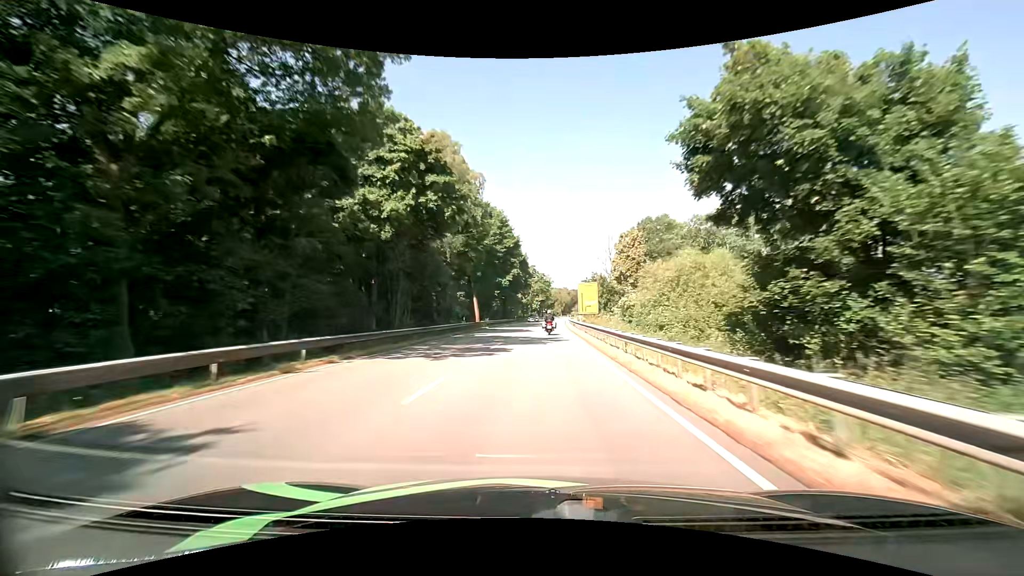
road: primary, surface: asphalt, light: Day
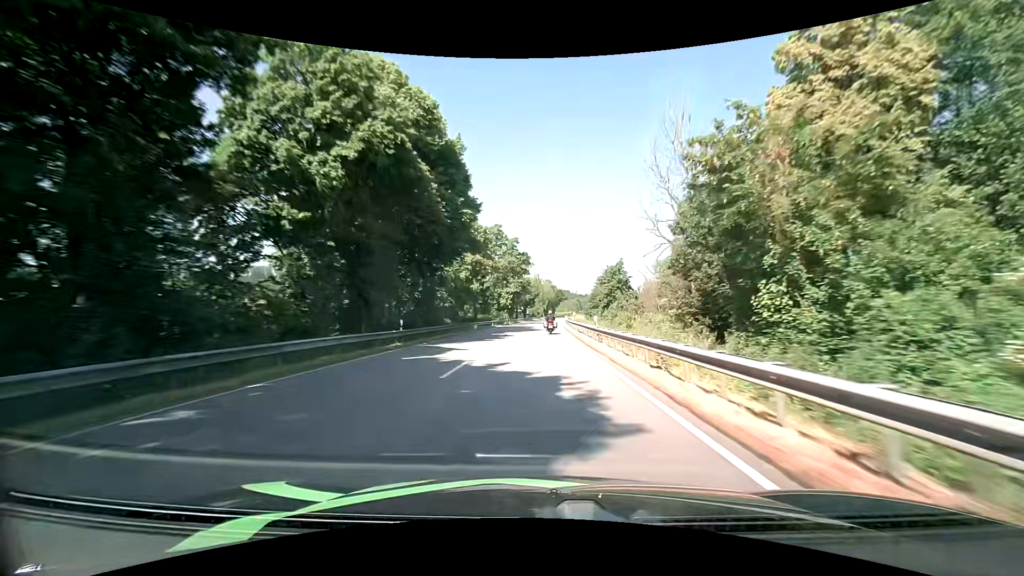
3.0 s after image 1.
(+2.2, +69.1) m; +3°
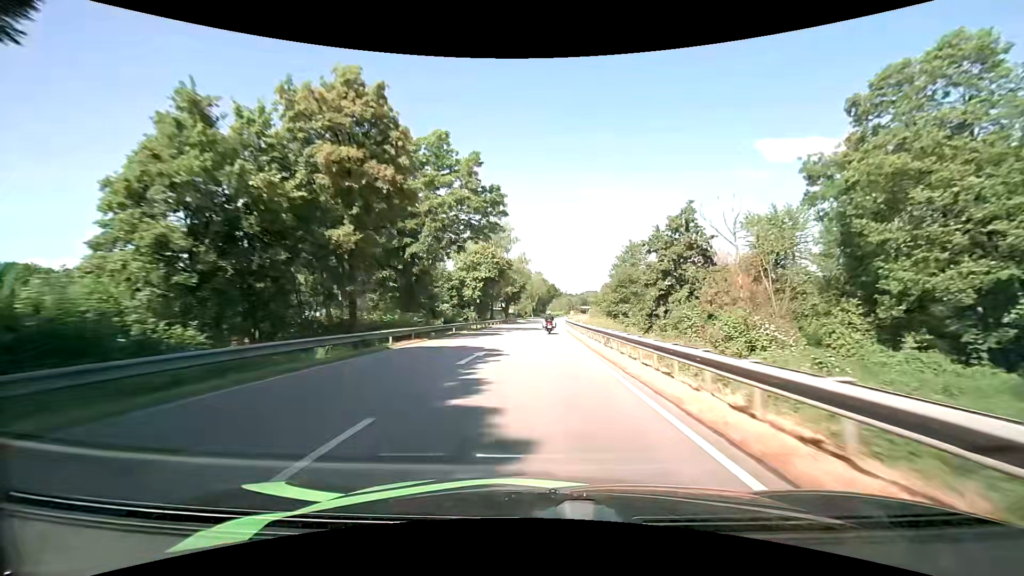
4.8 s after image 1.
(+0.8, +41.9) m; +2°
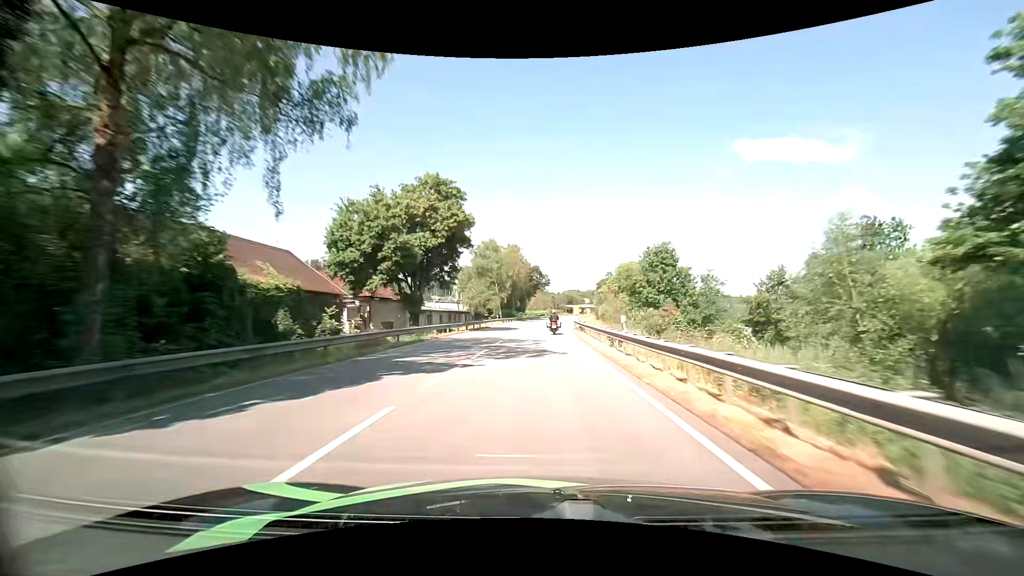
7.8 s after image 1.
(+1.4, +71.3) m; +2°
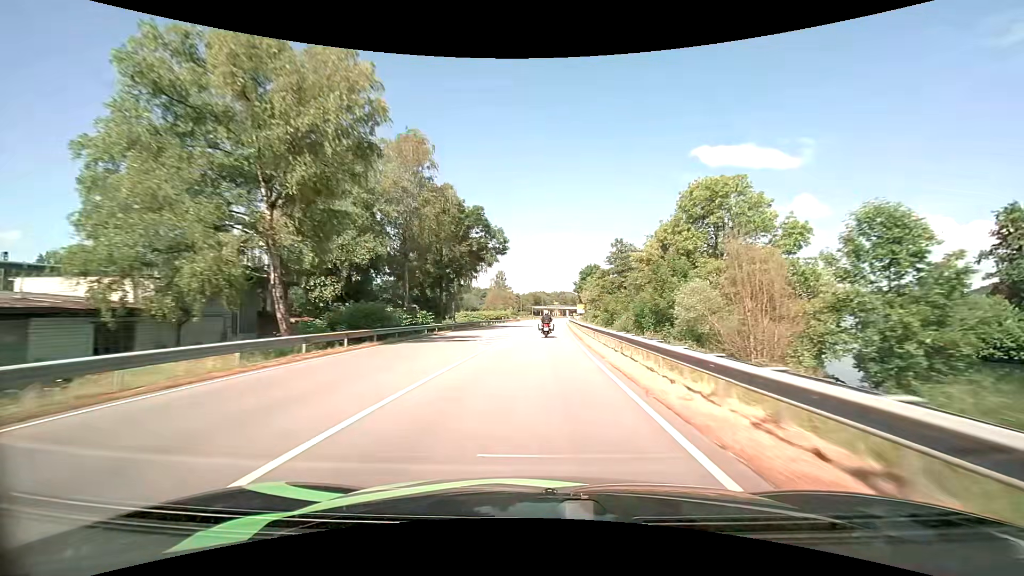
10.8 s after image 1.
(+2.4, +70.5) m; +4°
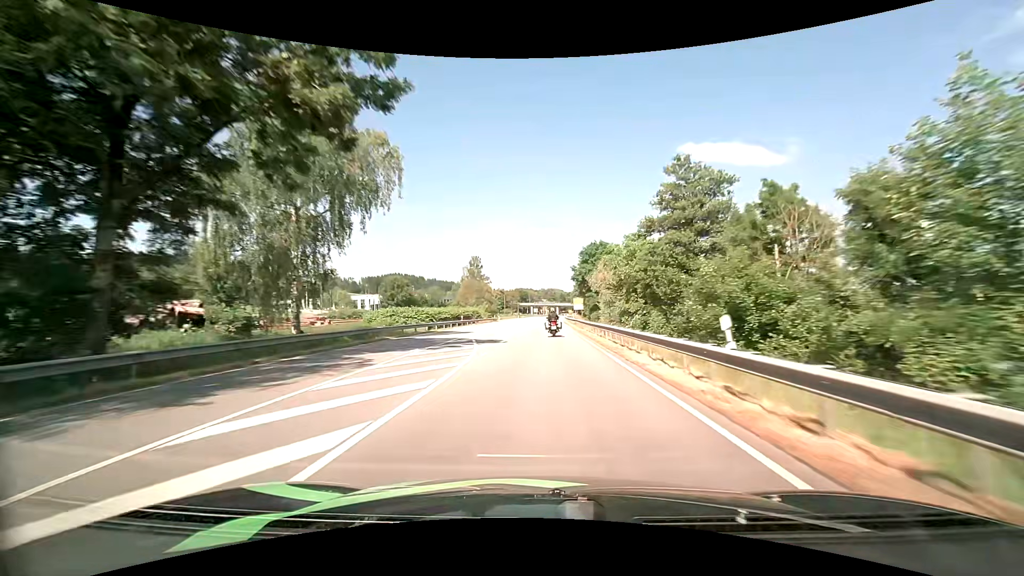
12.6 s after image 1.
(+0.7, +42.0) m; +2°
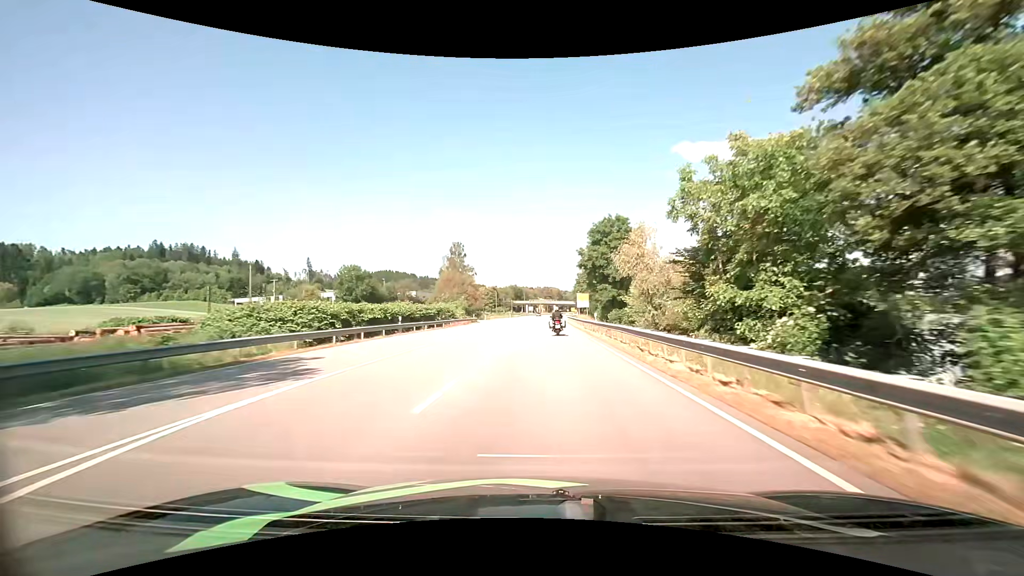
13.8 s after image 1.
(+0.1, +26.8) m; 0°
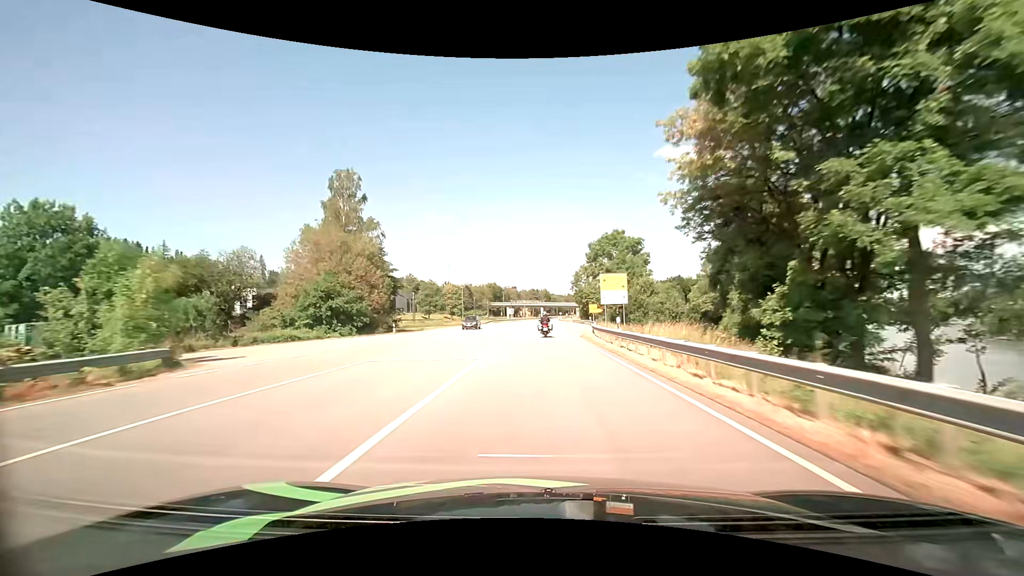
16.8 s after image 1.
(+1.1, +64.7) m; +2°
(0, +10) (0, +20) (0, +30) (0, +40) (0, +50) (0, +60) (0, +70) (0, +80) (0, +90) (0, +100) m
